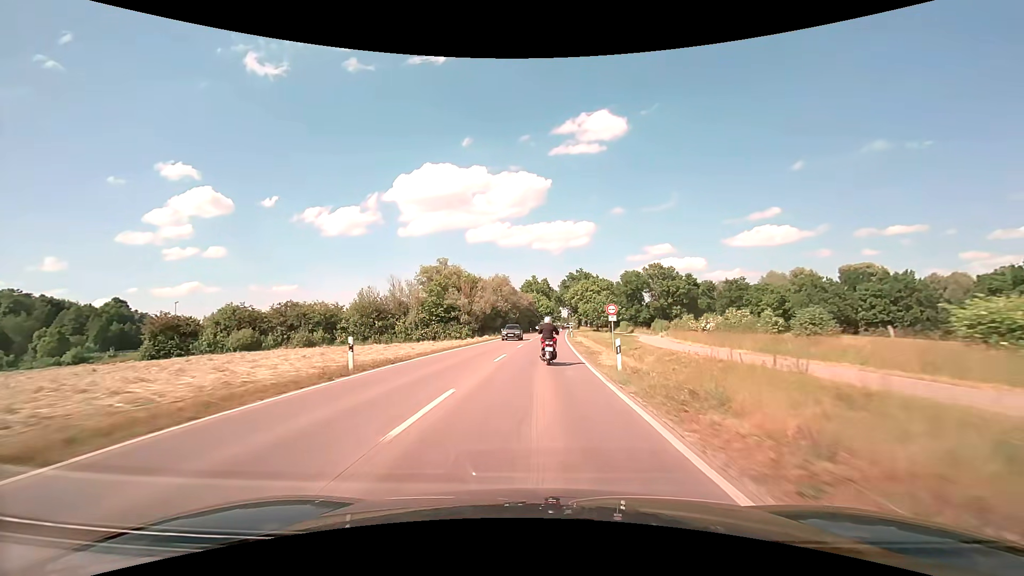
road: secondary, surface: asphalt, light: Day
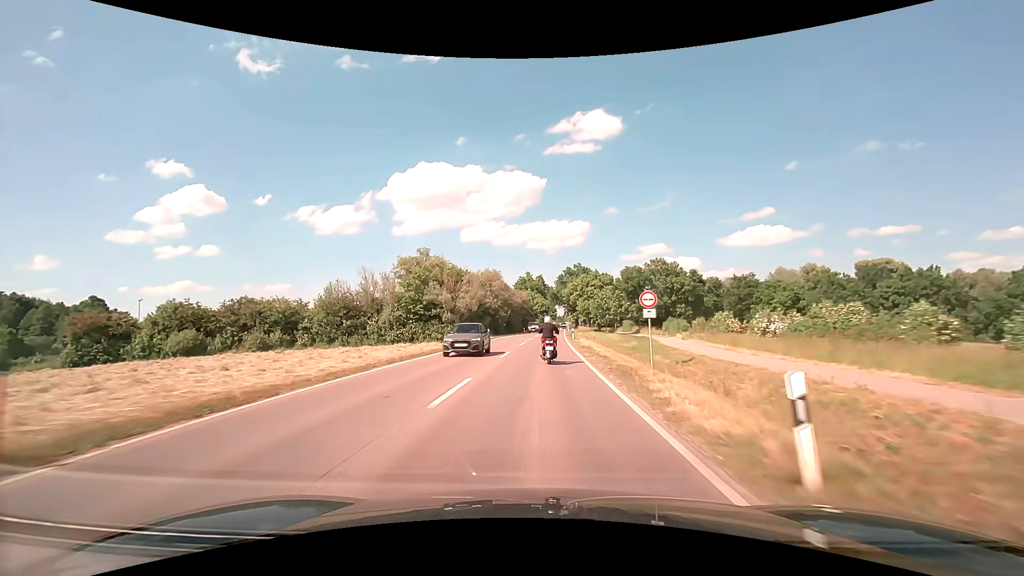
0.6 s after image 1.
(+0.1, +10.7) m; +1°
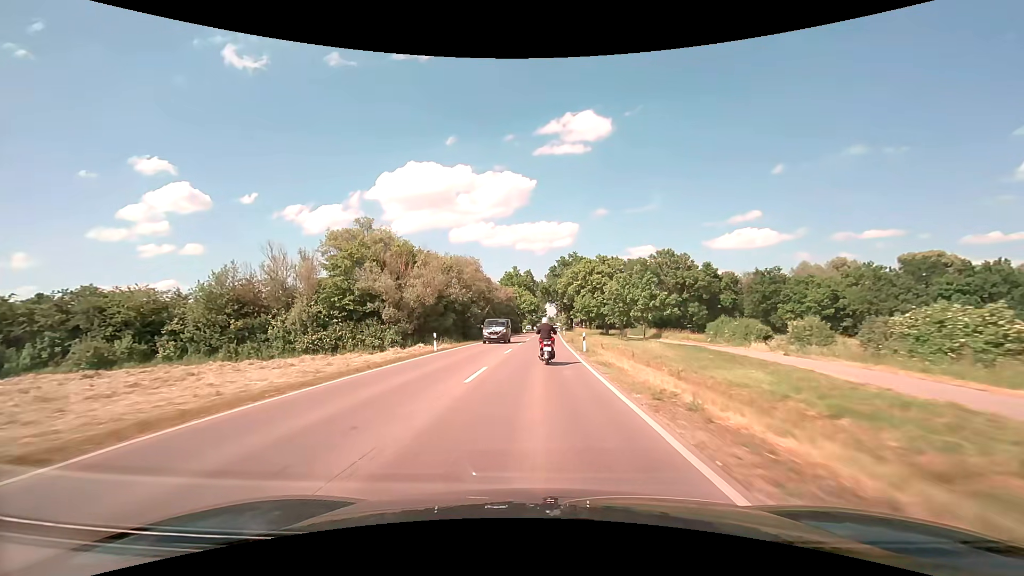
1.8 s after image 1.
(+0.2, +21.9) m; +1°
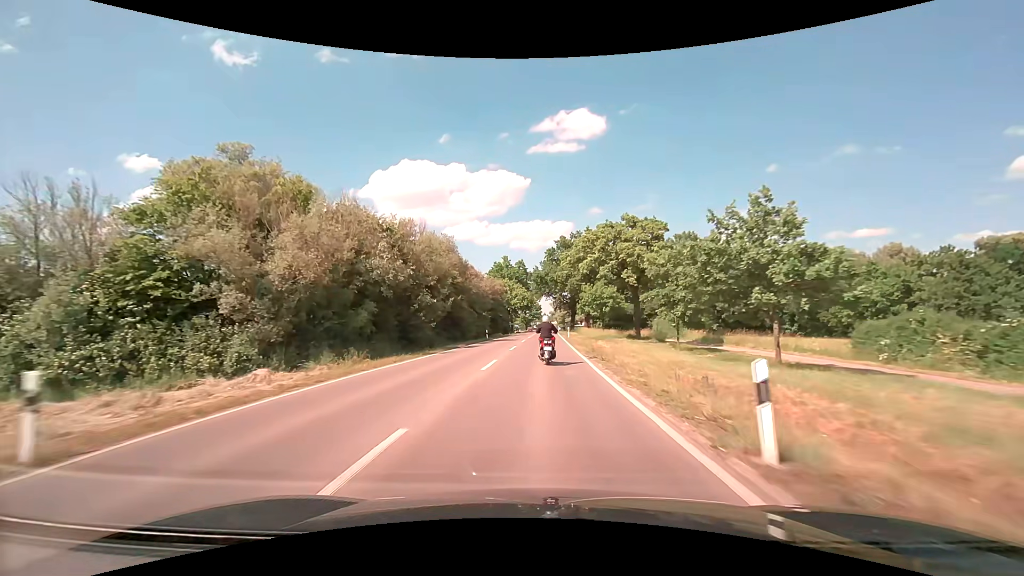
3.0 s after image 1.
(+0.2, +22.4) m; +1°
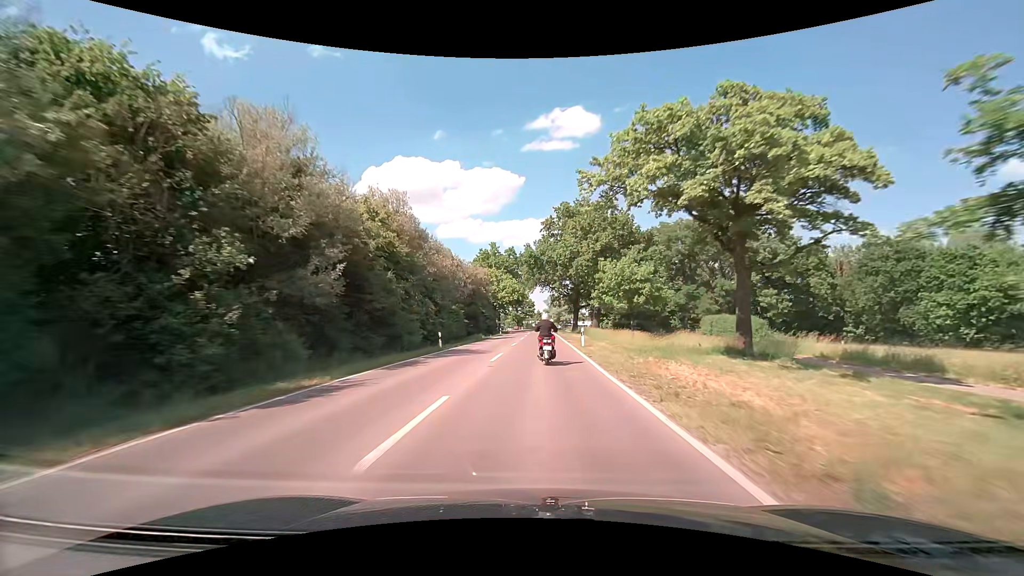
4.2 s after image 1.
(+0.1, +22.0) m; +1°
